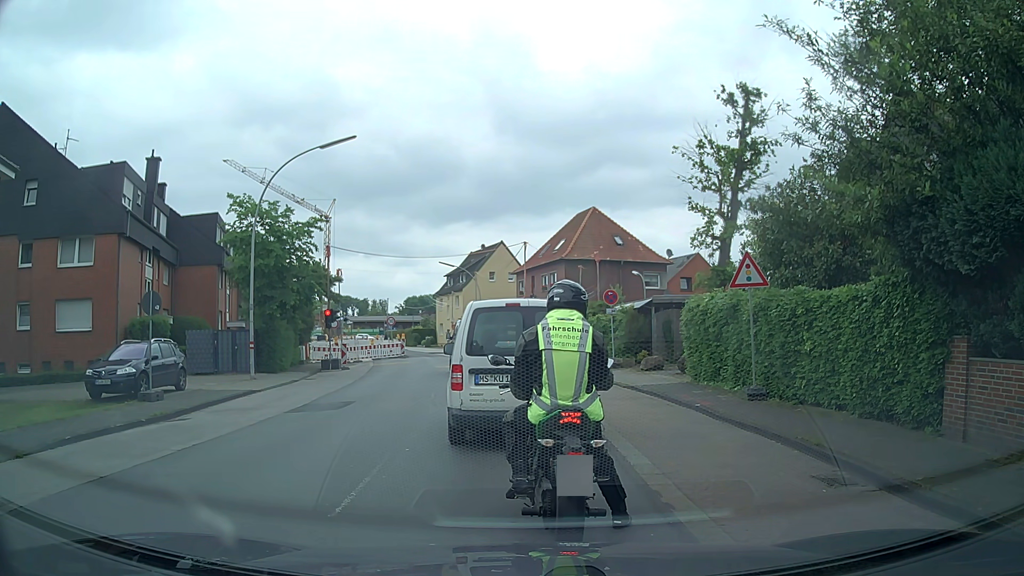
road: secondary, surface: asphalt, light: Day
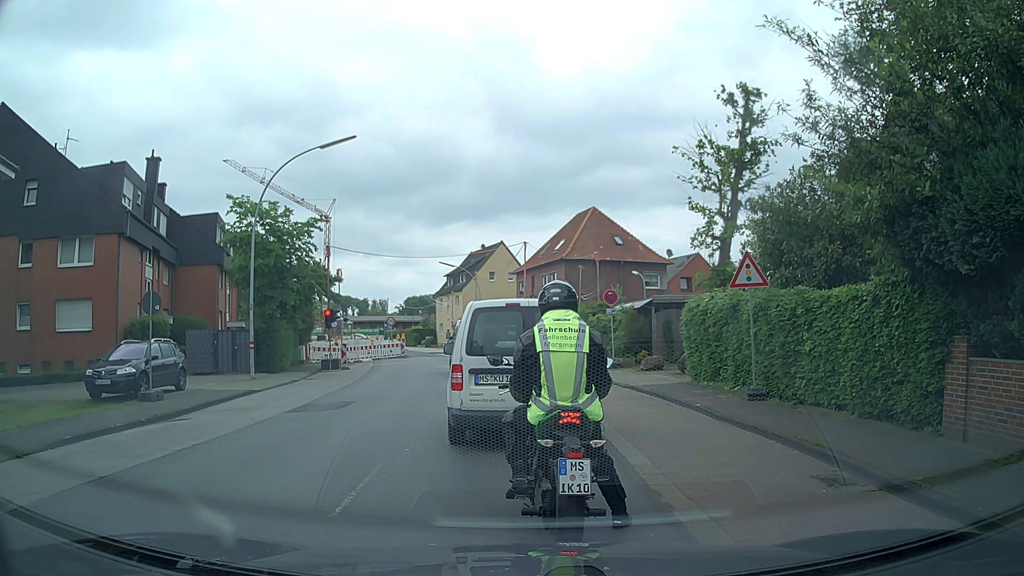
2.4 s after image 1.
(0.0, 0.0) m; 0°
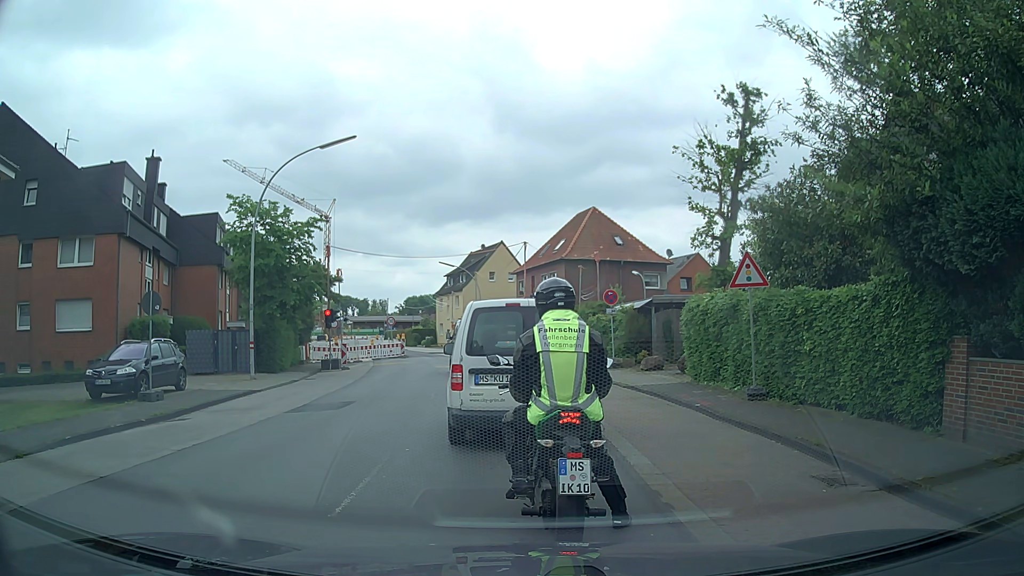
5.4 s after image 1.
(0.0, 0.0) m; 0°
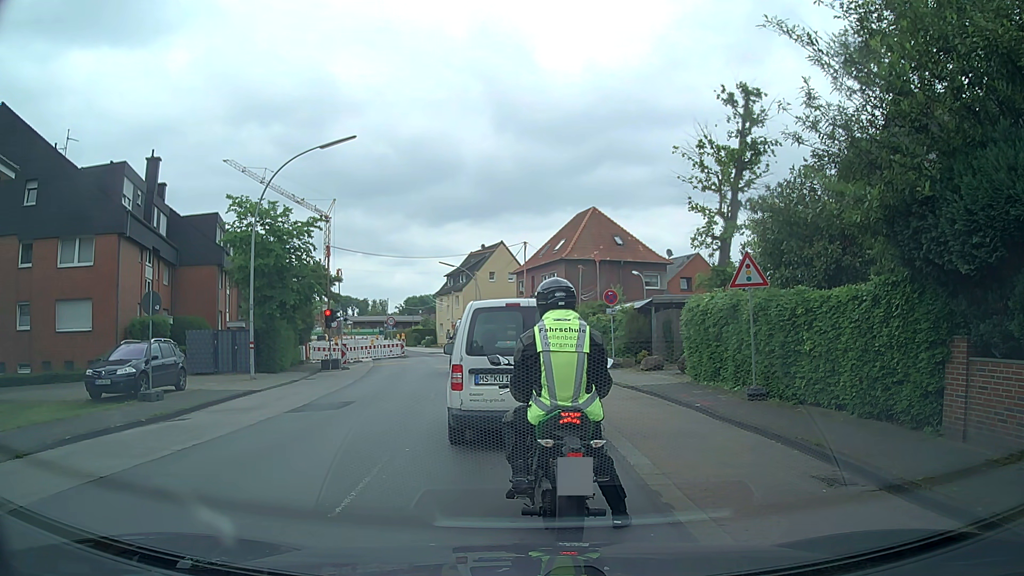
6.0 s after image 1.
(0.0, 0.0) m; 0°
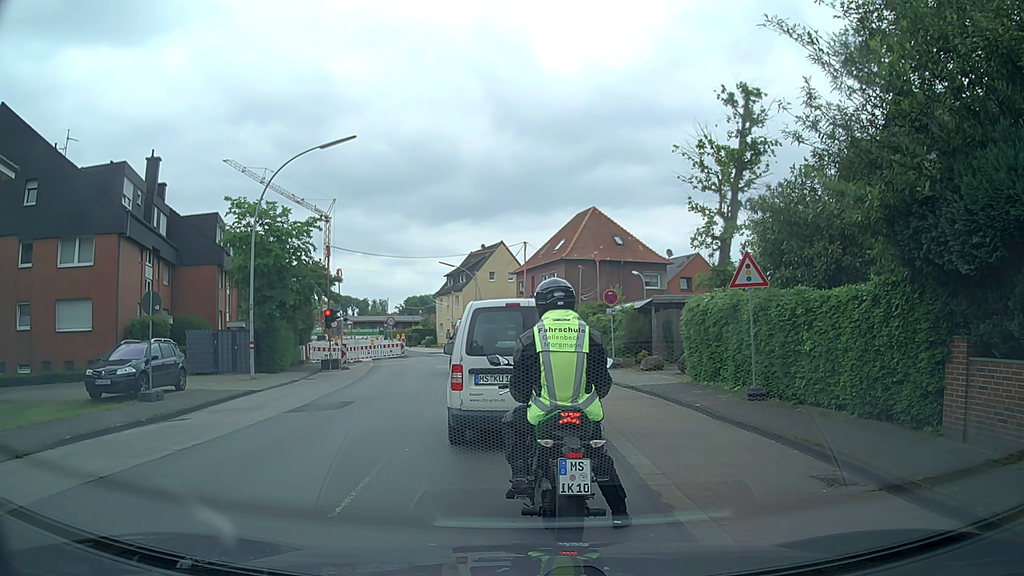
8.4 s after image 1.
(0.0, 0.0) m; 0°
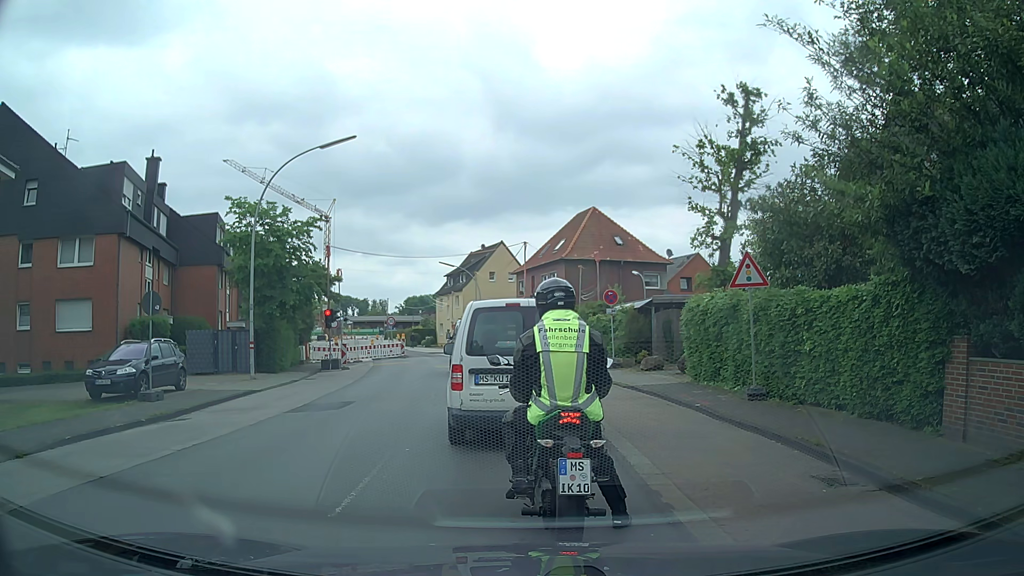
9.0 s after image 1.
(0.0, 0.0) m; 0°
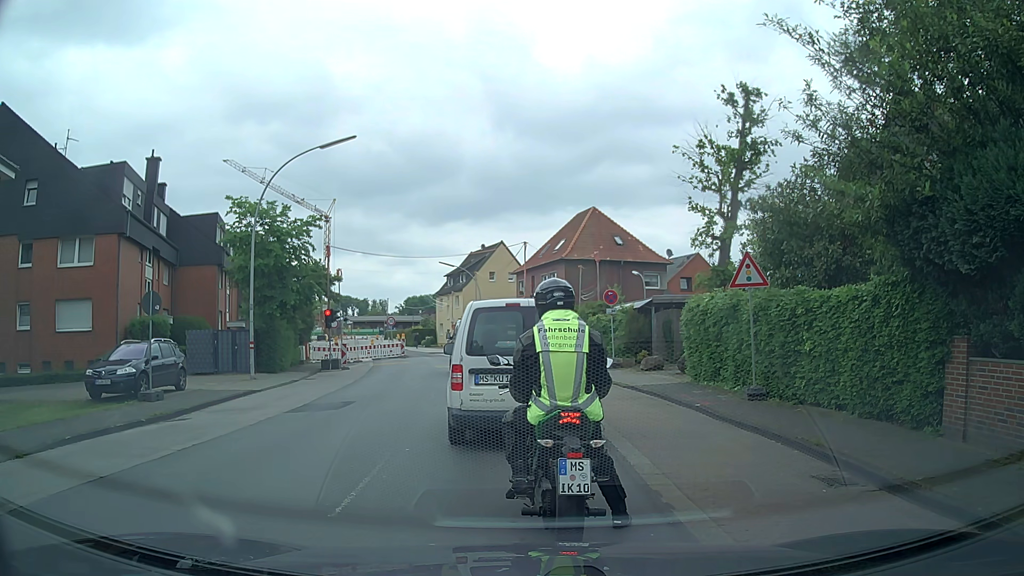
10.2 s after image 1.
(0.0, 0.0) m; 0°
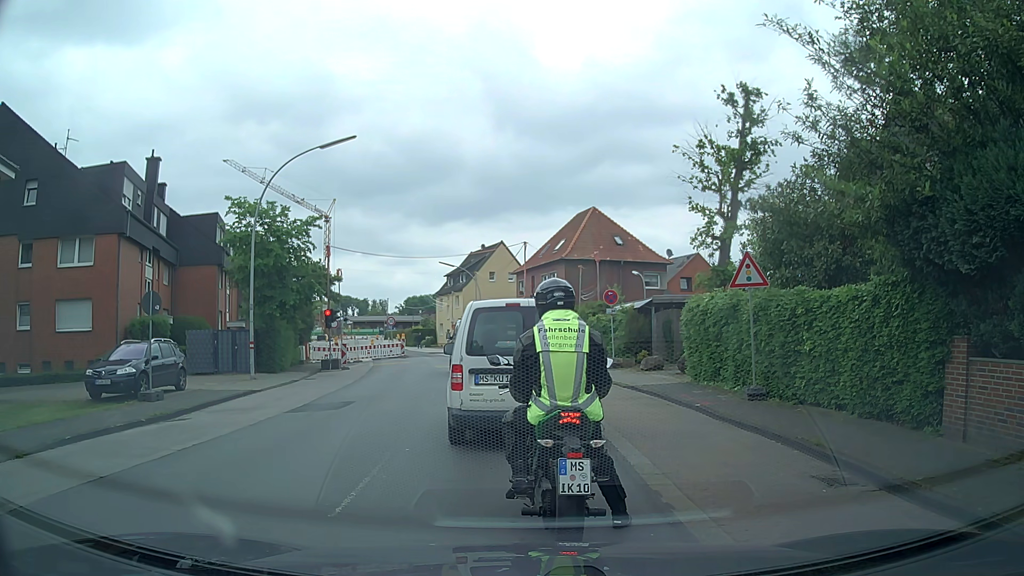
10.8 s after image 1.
(0.0, 0.0) m; 0°
(-1, +10) (-2, +20) (-4, +30) (-6, +40) (-8, +49) (-12, +59) (-16, +68) (-20, +77) (-24, +86) (-28, +95) m
